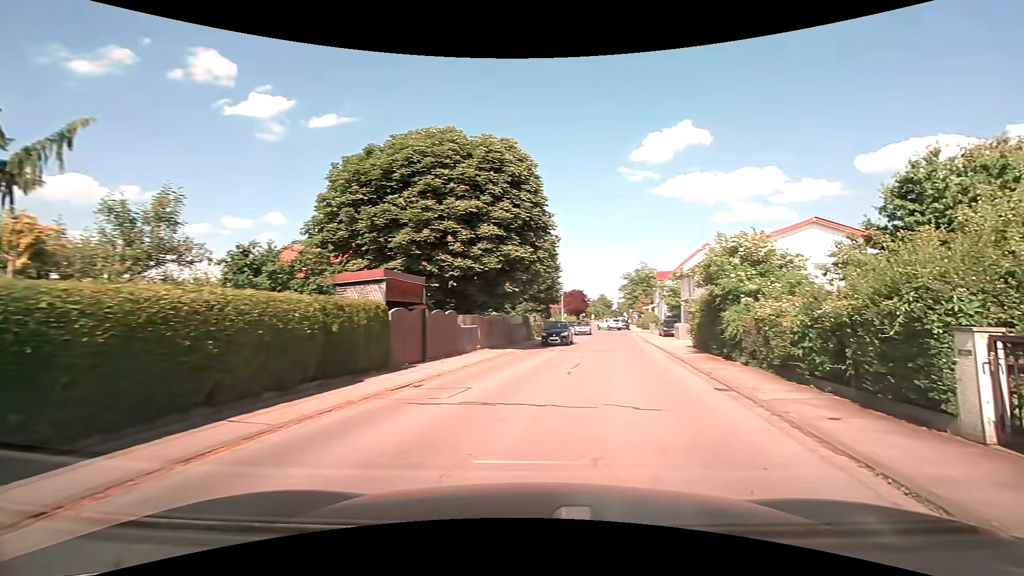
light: Day
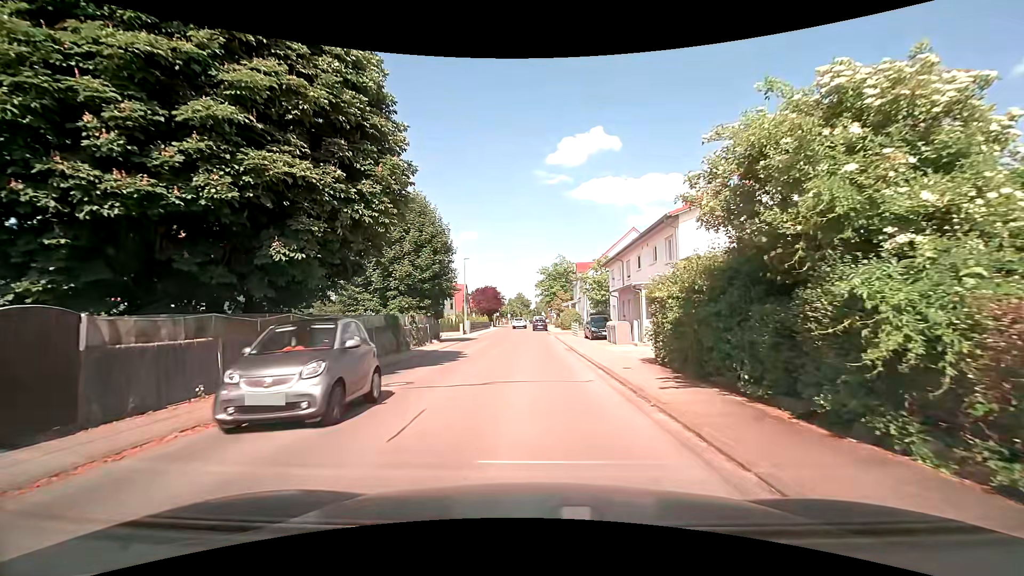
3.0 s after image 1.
(+2.1, +13.0) m; +9°
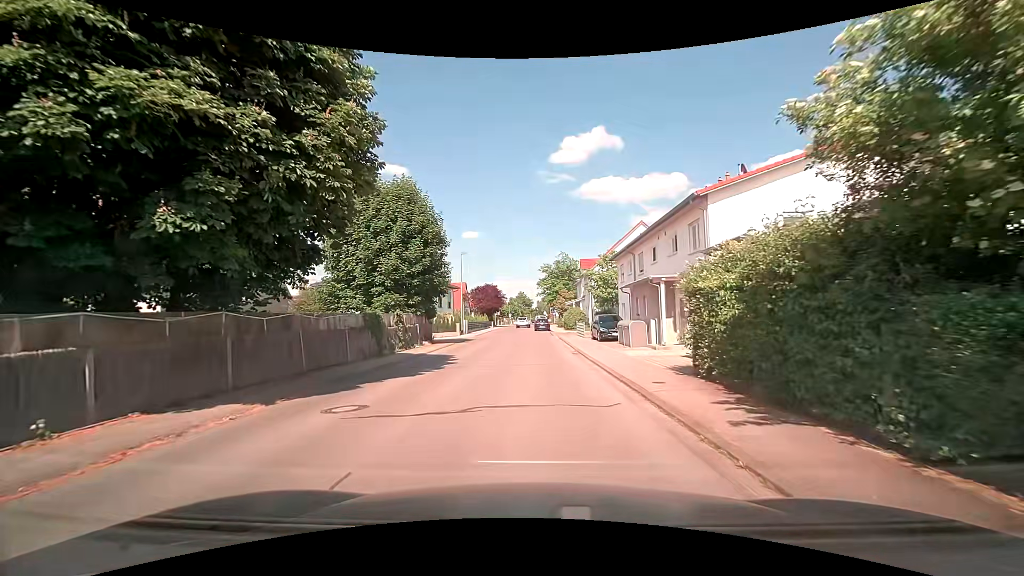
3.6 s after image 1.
(0.0, +3.4) m; -1°
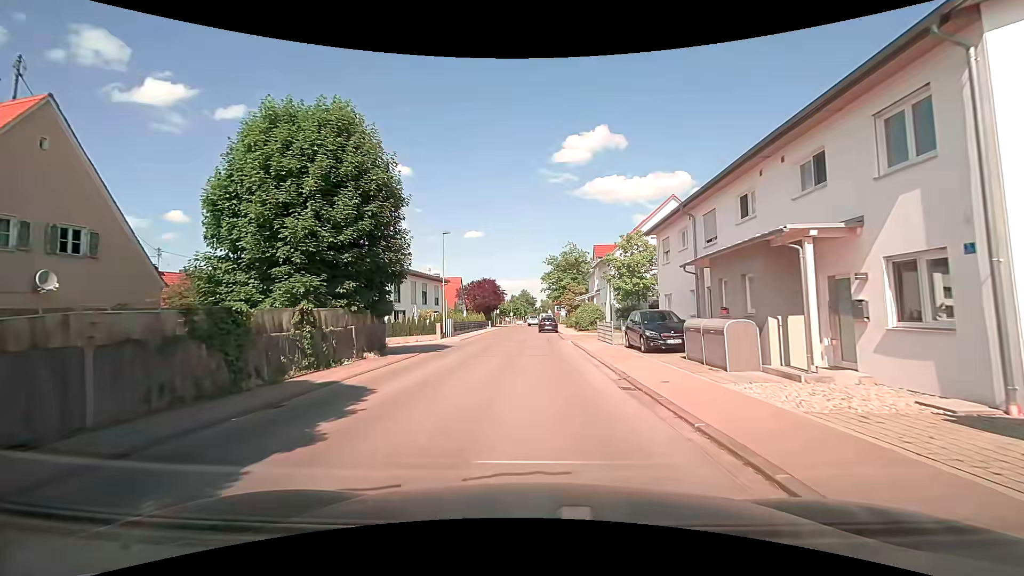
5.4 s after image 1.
(0.0, +11.1) m; 0°
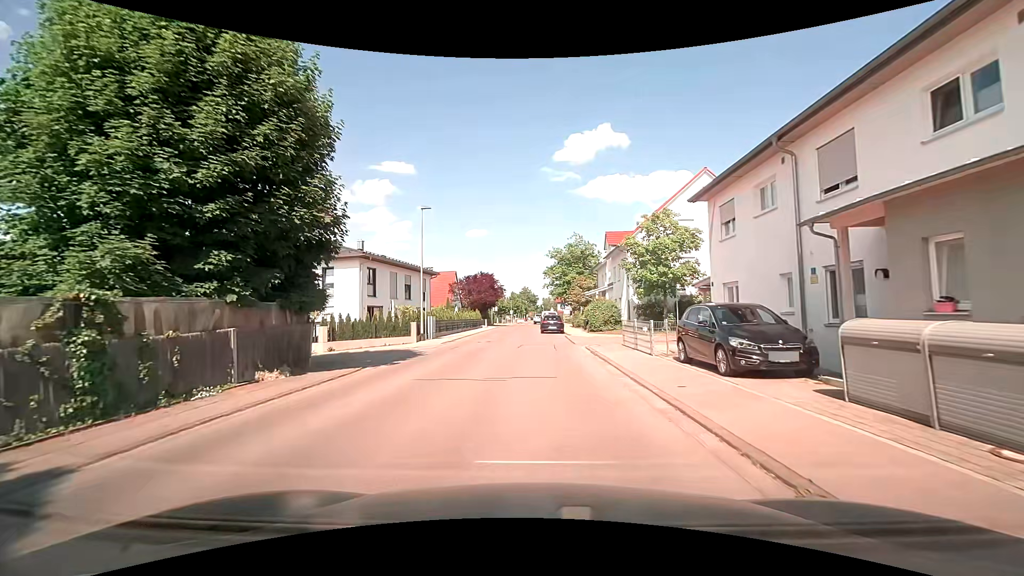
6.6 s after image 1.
(0.0, +7.5) m; 0°
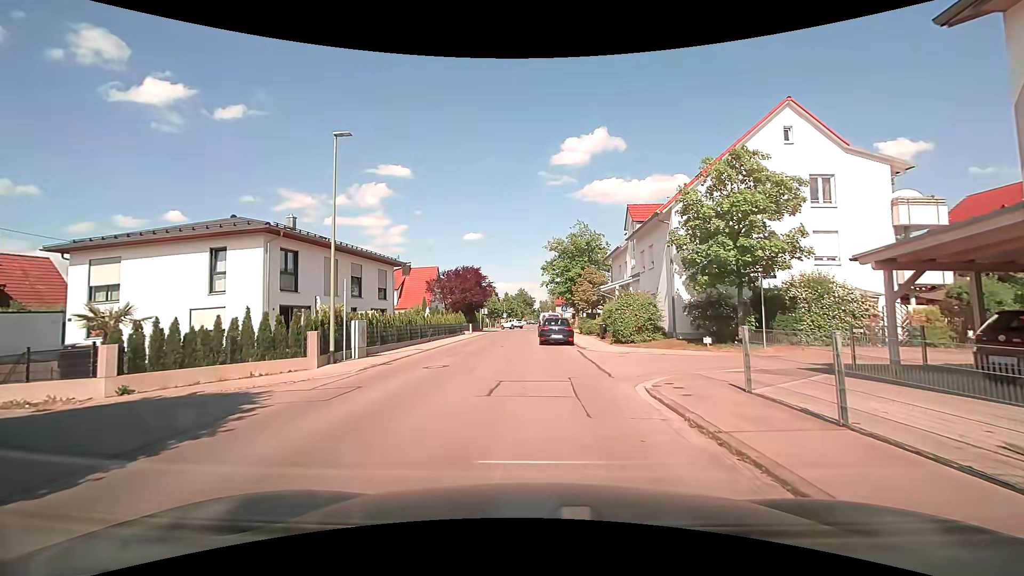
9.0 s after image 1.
(0.0, +12.1) m; 0°
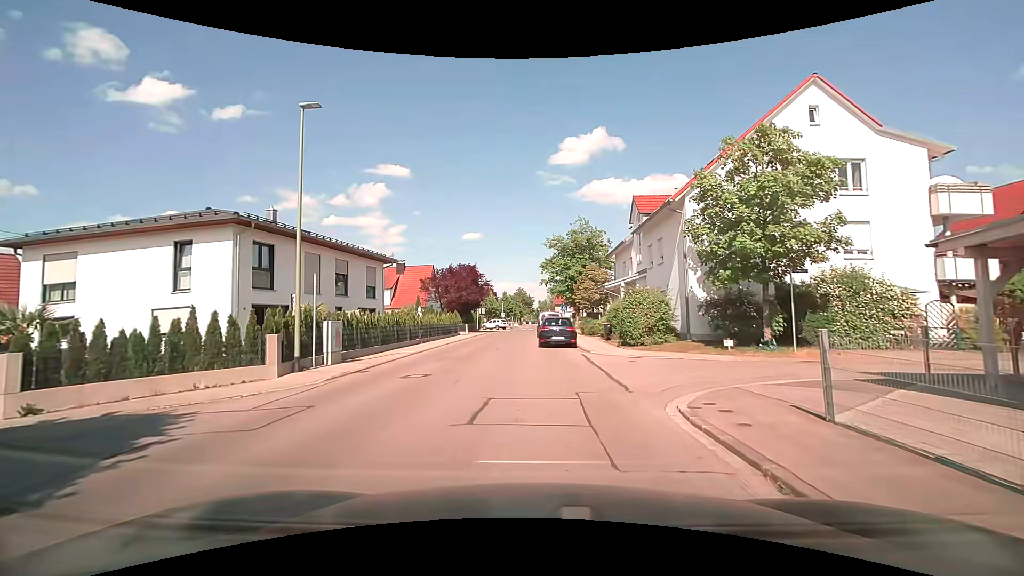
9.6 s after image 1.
(0.0, +2.3) m; 0°
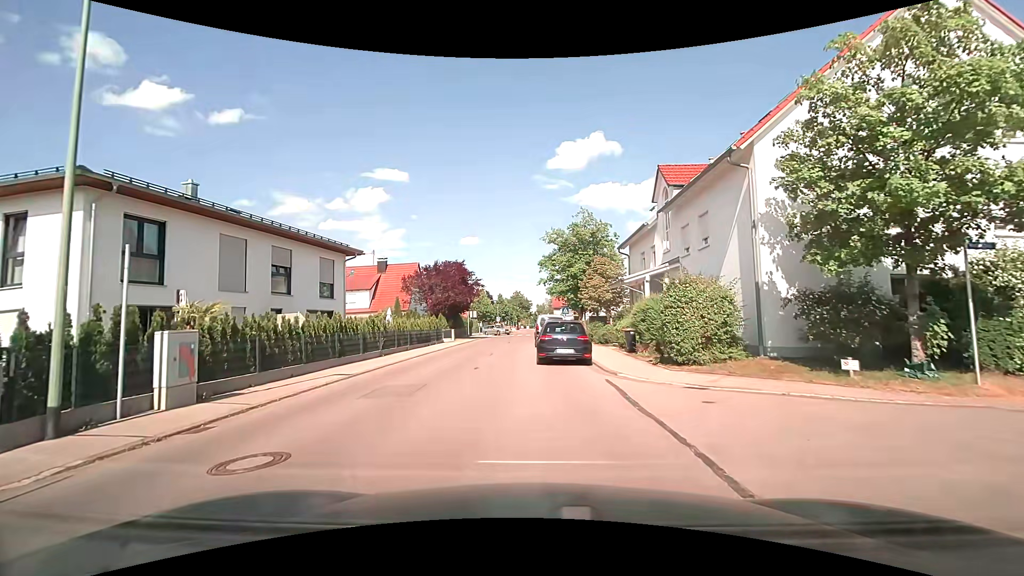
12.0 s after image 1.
(0.0, +6.9) m; -2°
